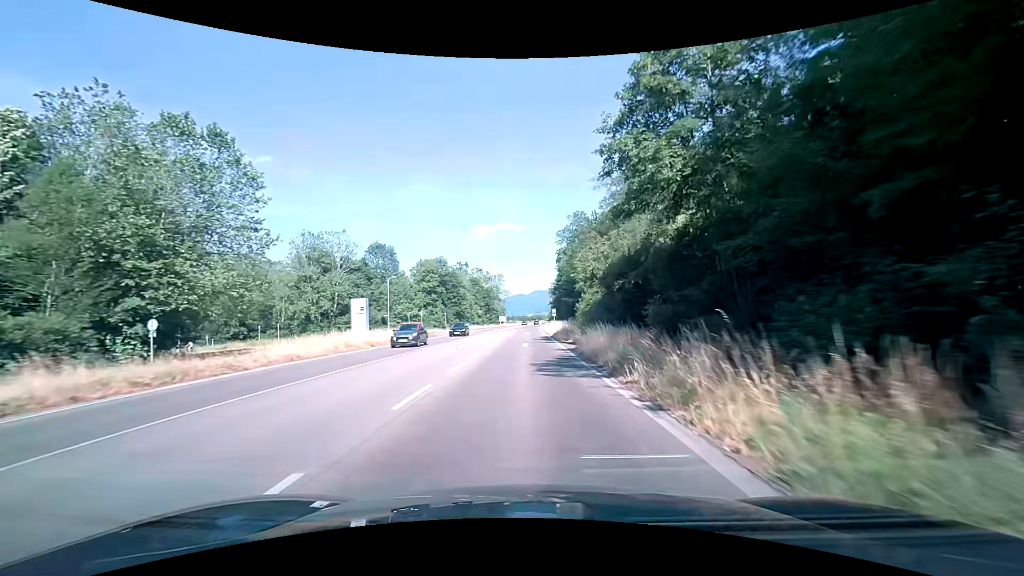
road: primary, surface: asphalt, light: Day
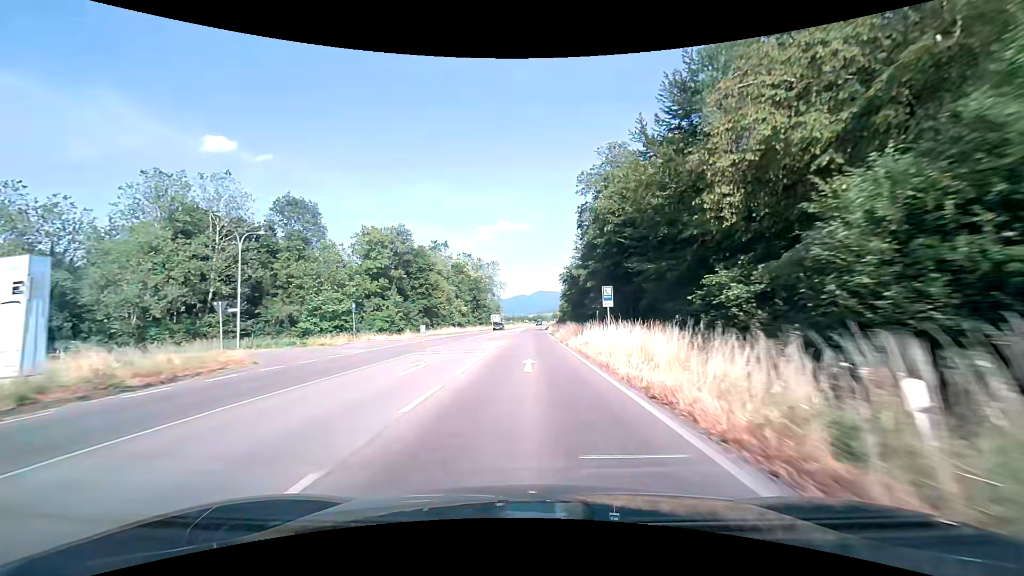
(0.0, +41.9) m; 0°
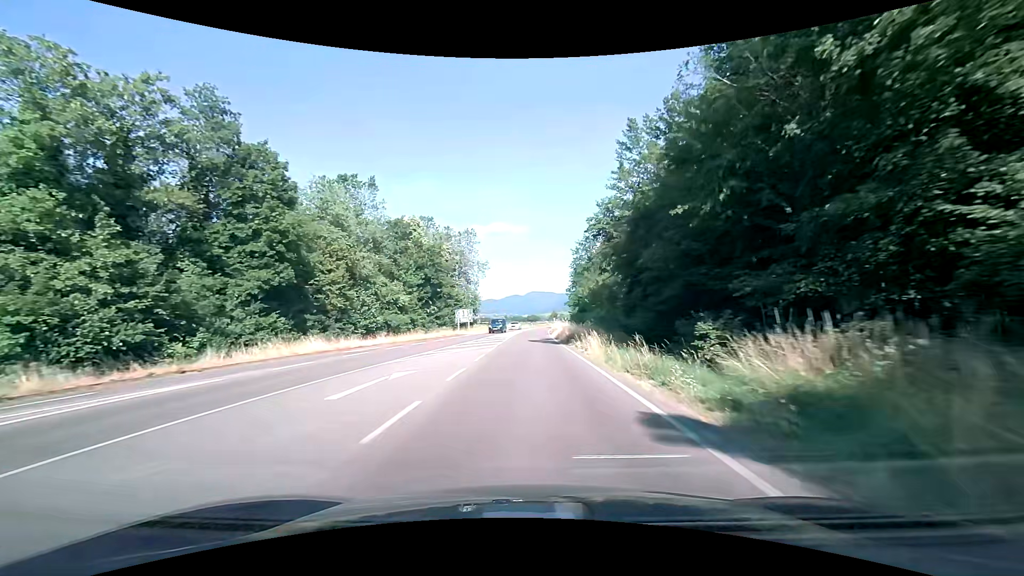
(+0.4, +51.8) m; +1°
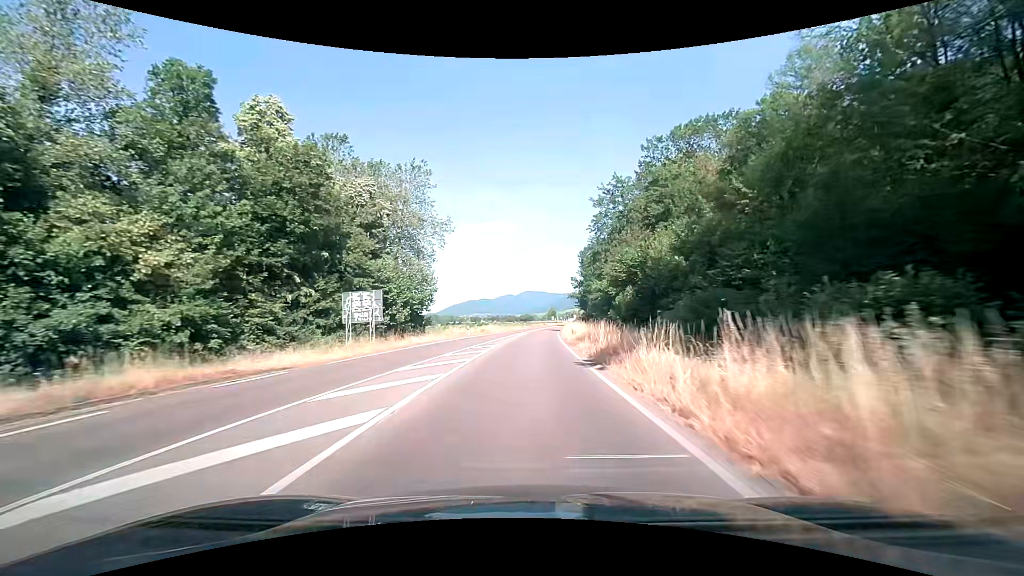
(+0.3, +41.4) m; +1°
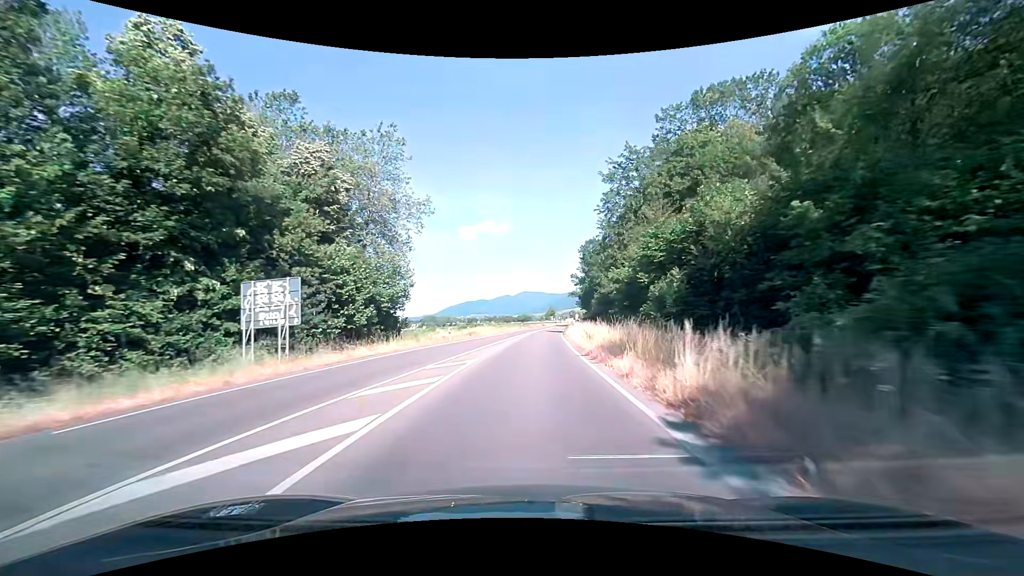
(0.0, +10.4) m; 0°
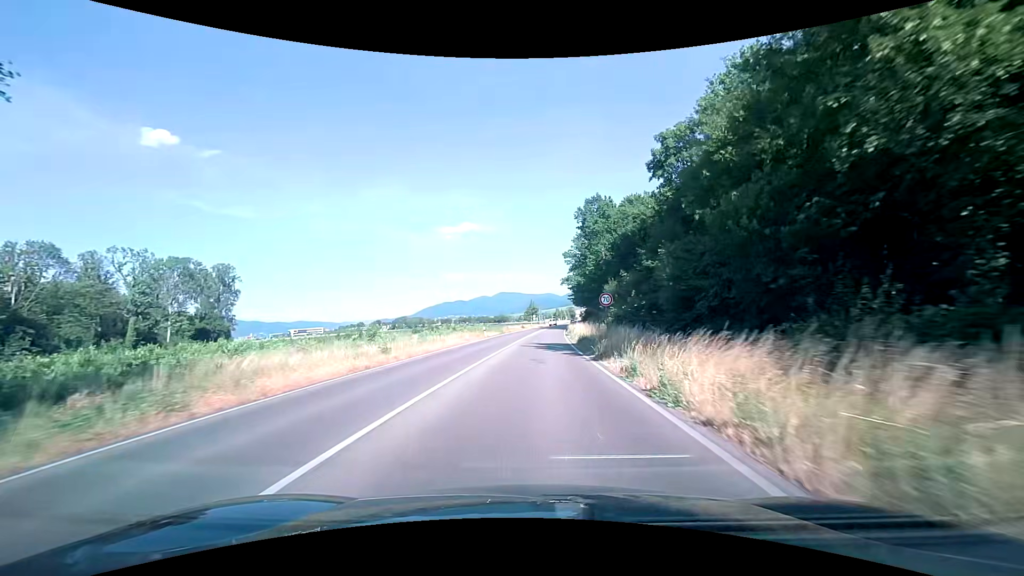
(+0.9, +41.3) m; +3°
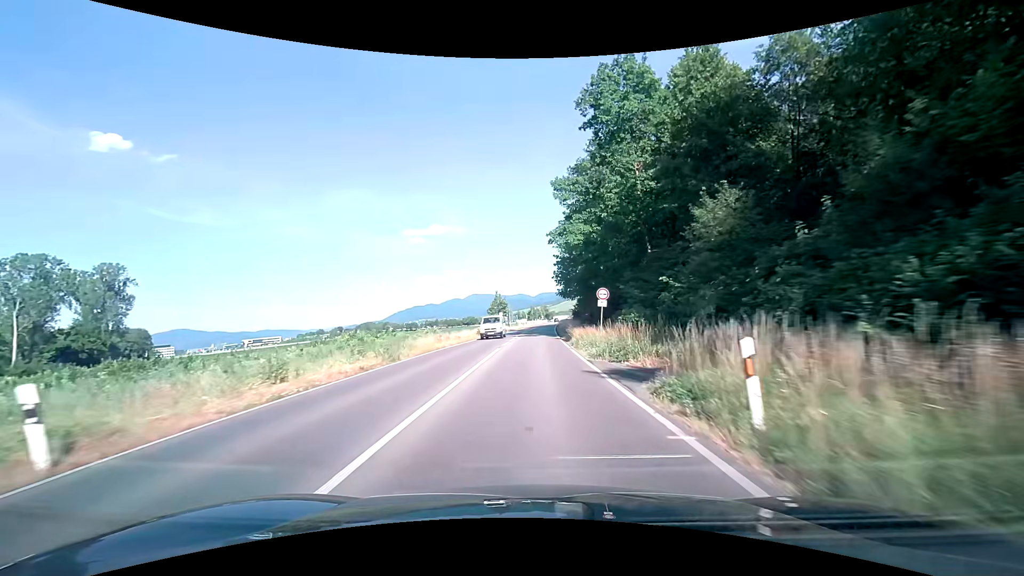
(+1.1, +41.2) m; +3°
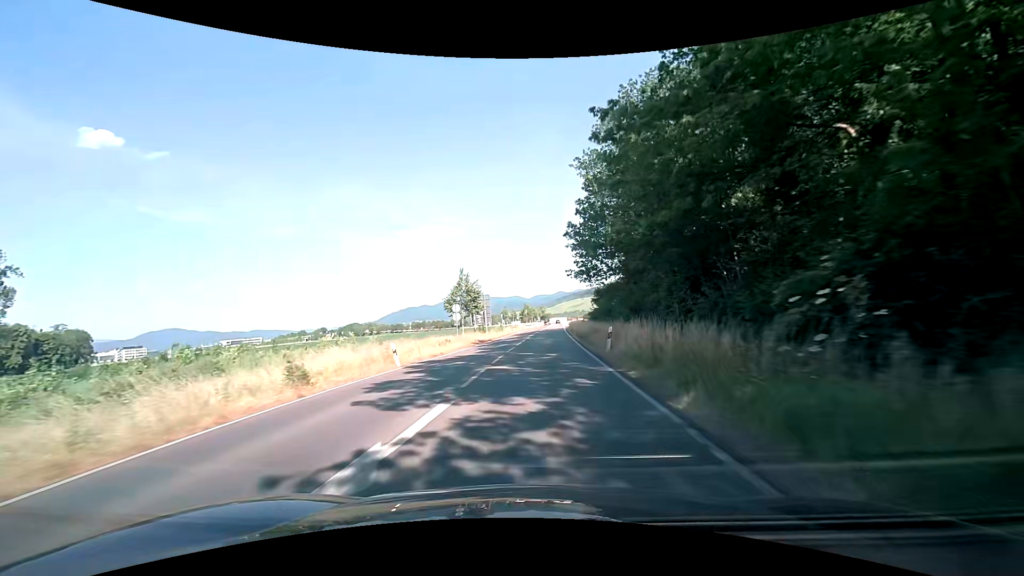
(+0.4, +41.0) m; 0°
